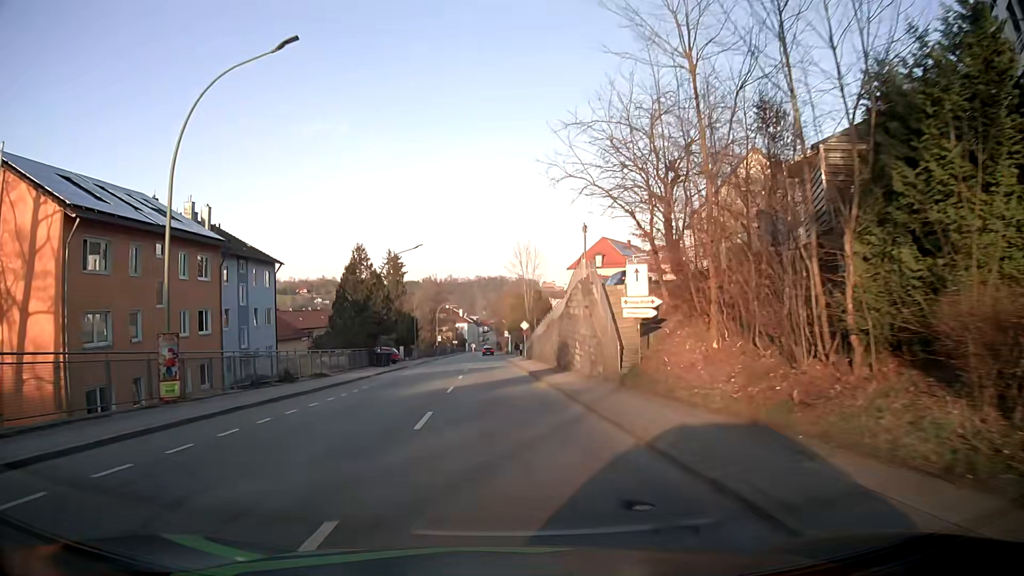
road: tertiary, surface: asphalt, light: Day
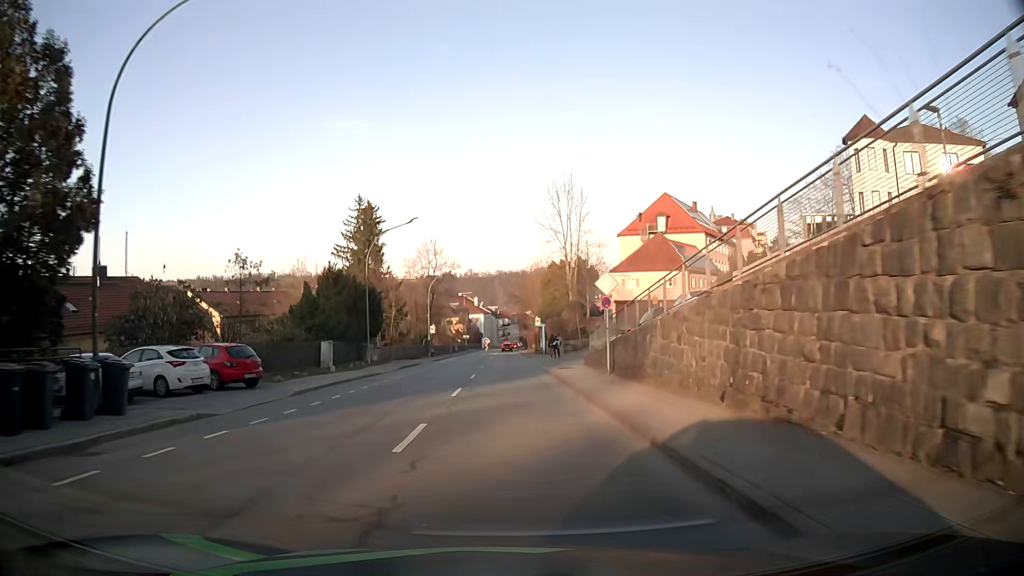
(-0.6, +39.0) m; -1°
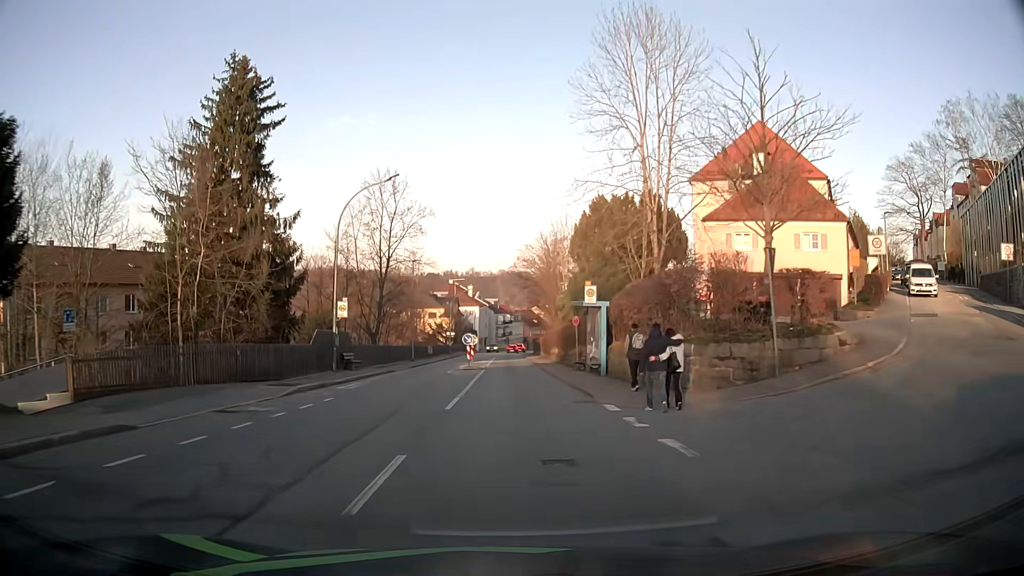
(-0.4, +39.1) m; -1°
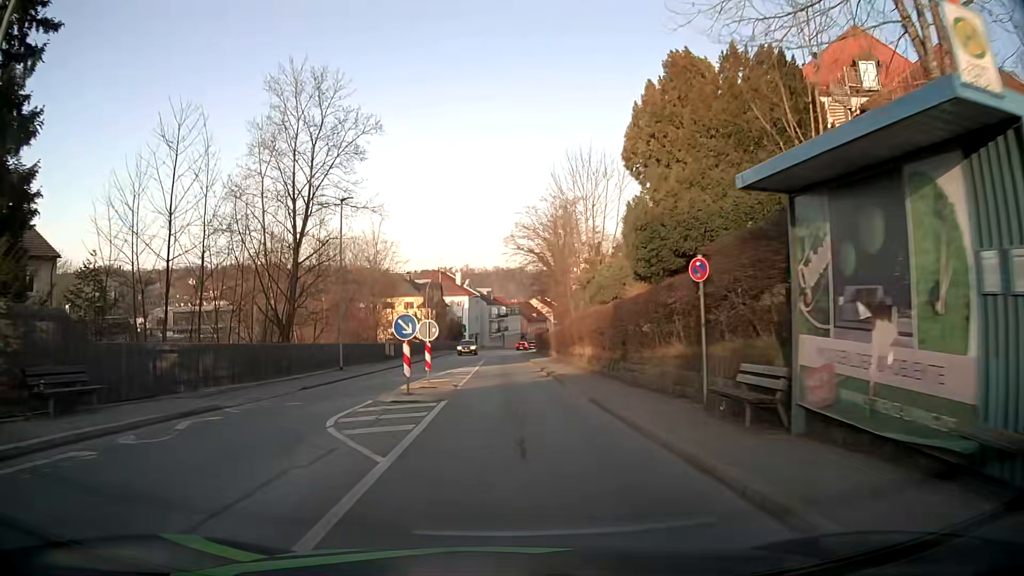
(+0.2, +23.0) m; +1°
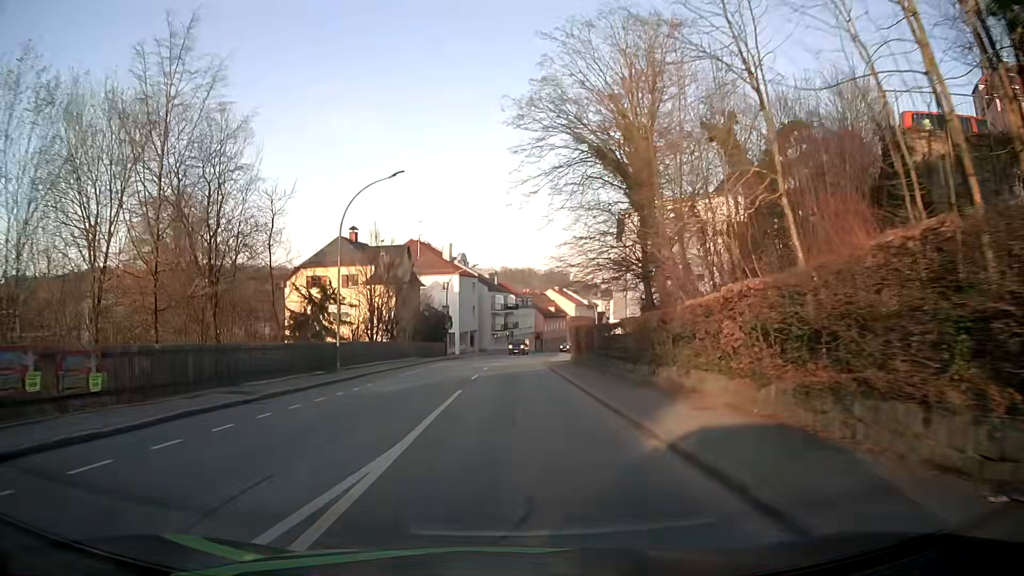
(-0.2, +38.7) m; -1°
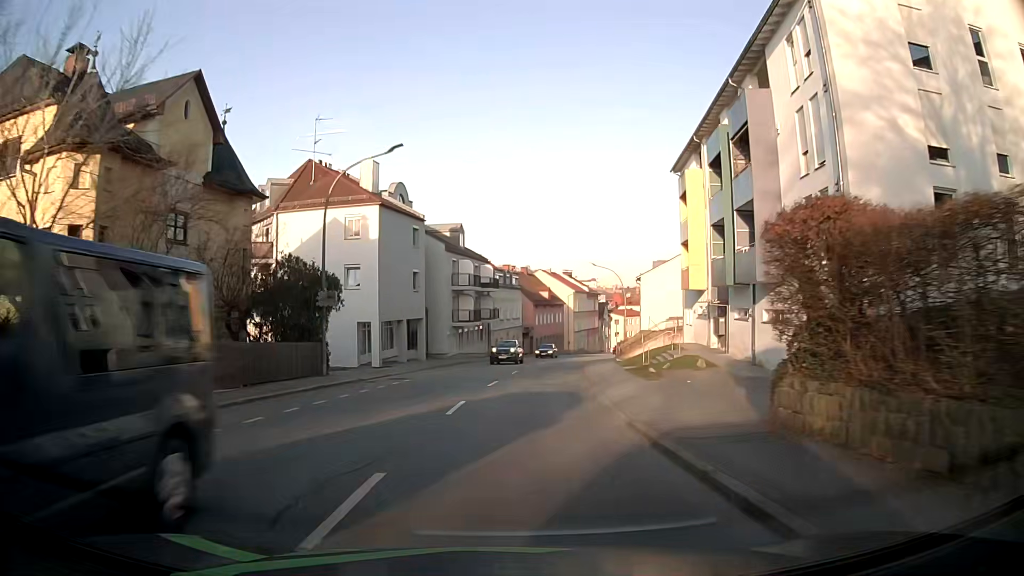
(+0.3, +38.9) m; +2°
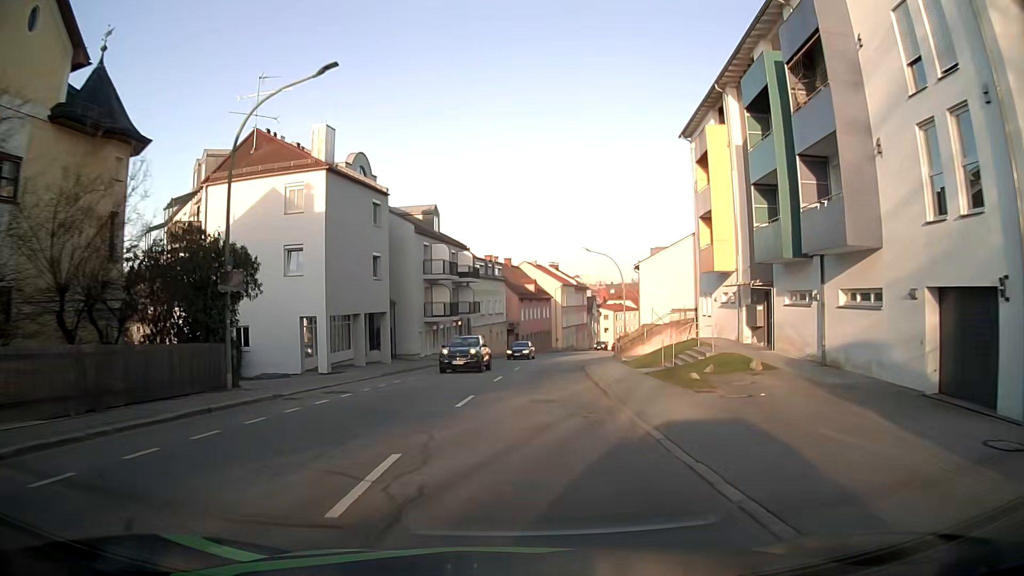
(+0.1, +7.8) m; +1°
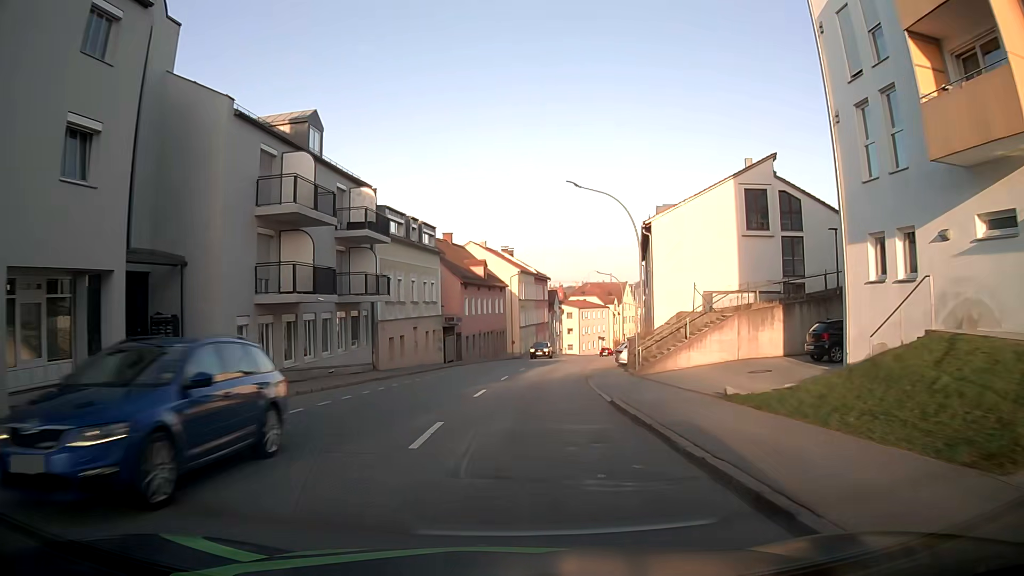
(+0.8, +23.5) m; +5°
(0, +10) (+1, +20) (+1, +30) (+2, +40) (+4, +50) (+5, +60) (+7, +70) (+9, +79) (+11, +89) (+13, +99) m
